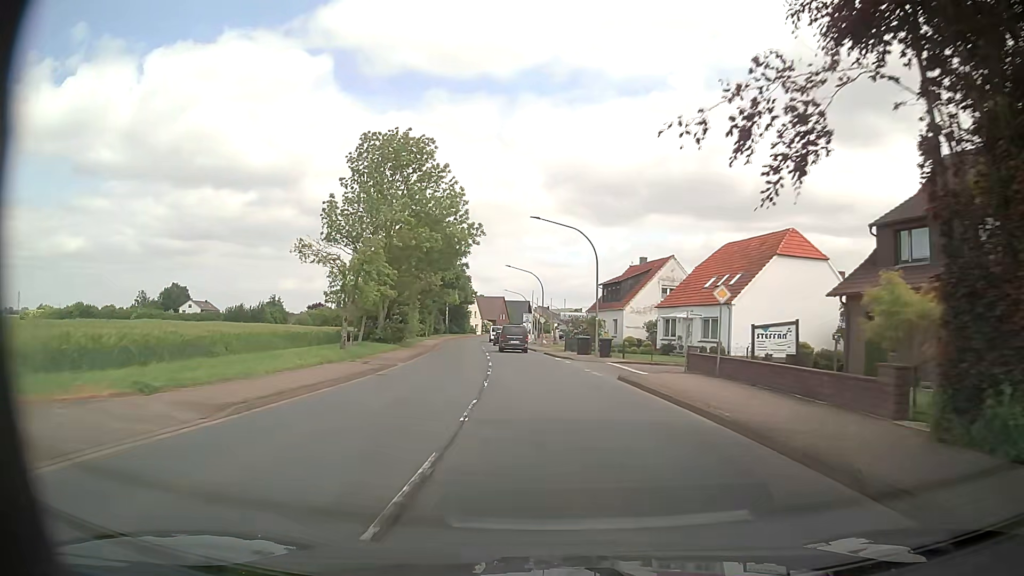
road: primary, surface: asphalt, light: Day
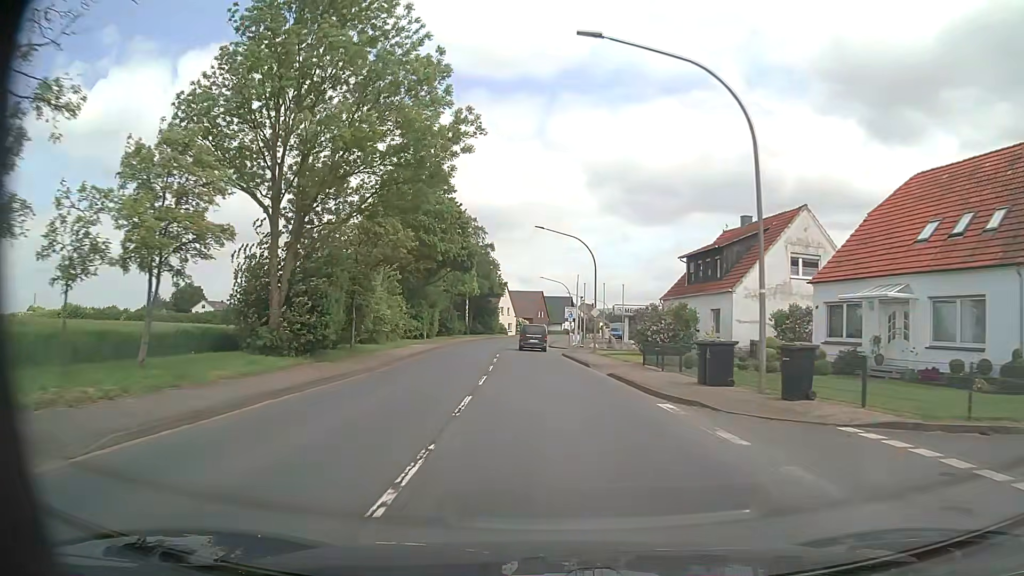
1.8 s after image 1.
(-0.6, +23.9) m; -3°
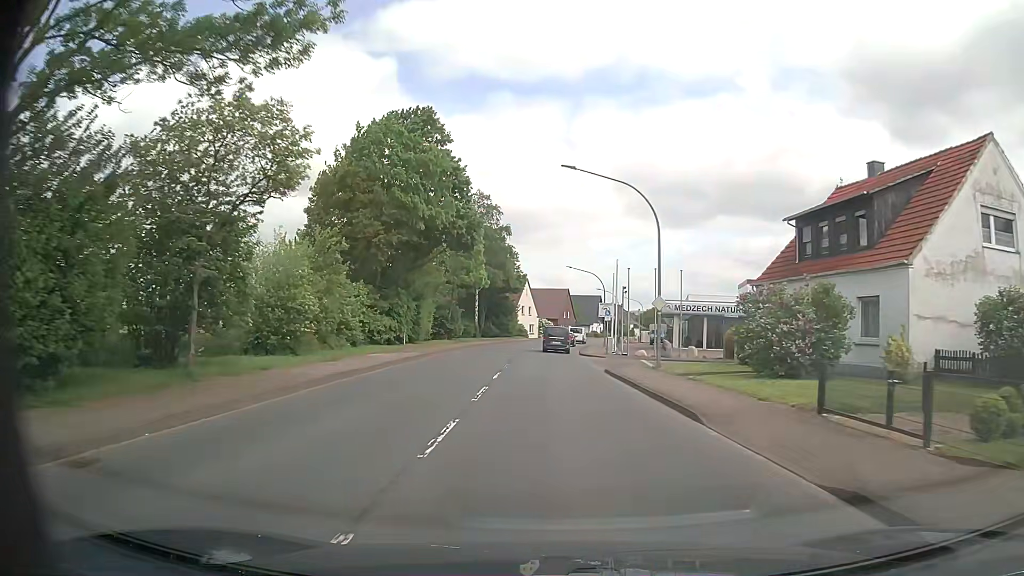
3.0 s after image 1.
(-0.3, +15.9) m; -2°
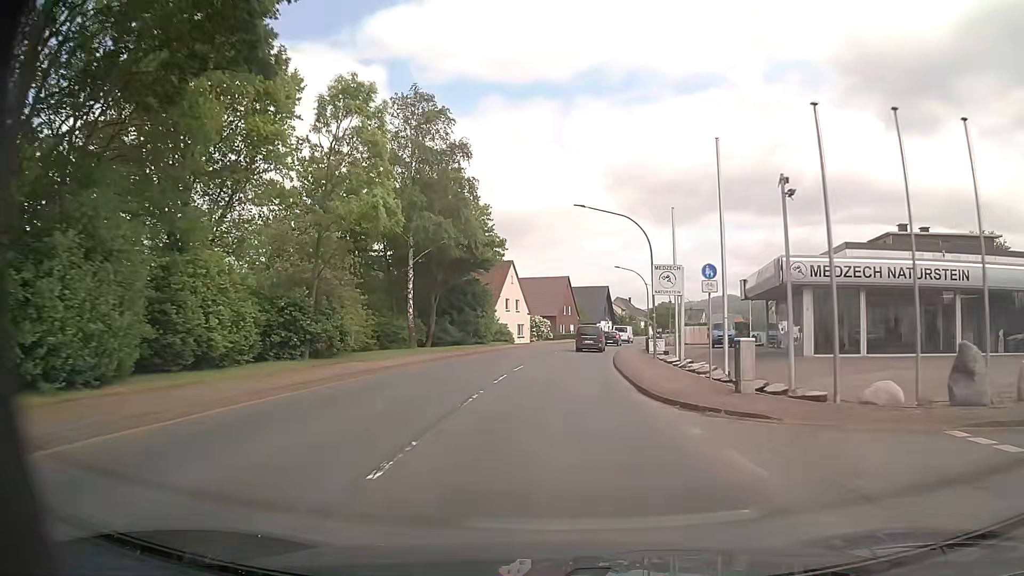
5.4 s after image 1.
(-0.1, +31.8) m; 0°
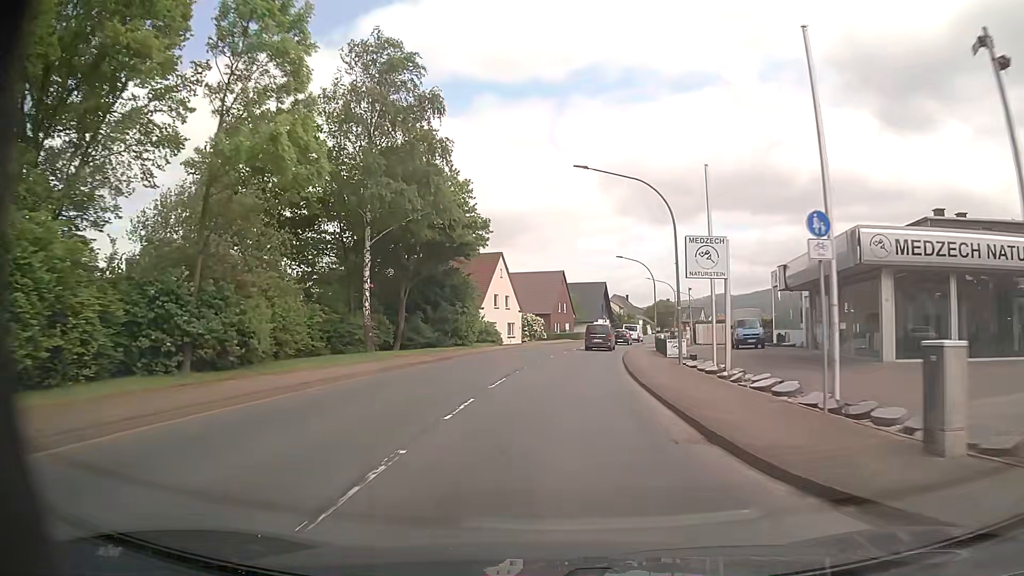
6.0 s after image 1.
(+0.1, +7.9) m; +1°
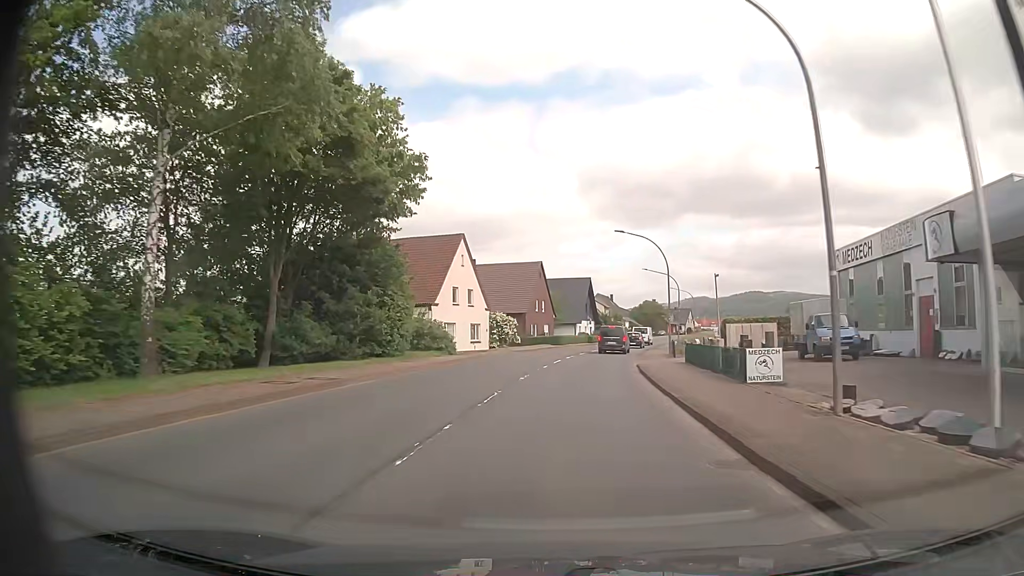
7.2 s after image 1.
(+0.3, +15.8) m; +2°
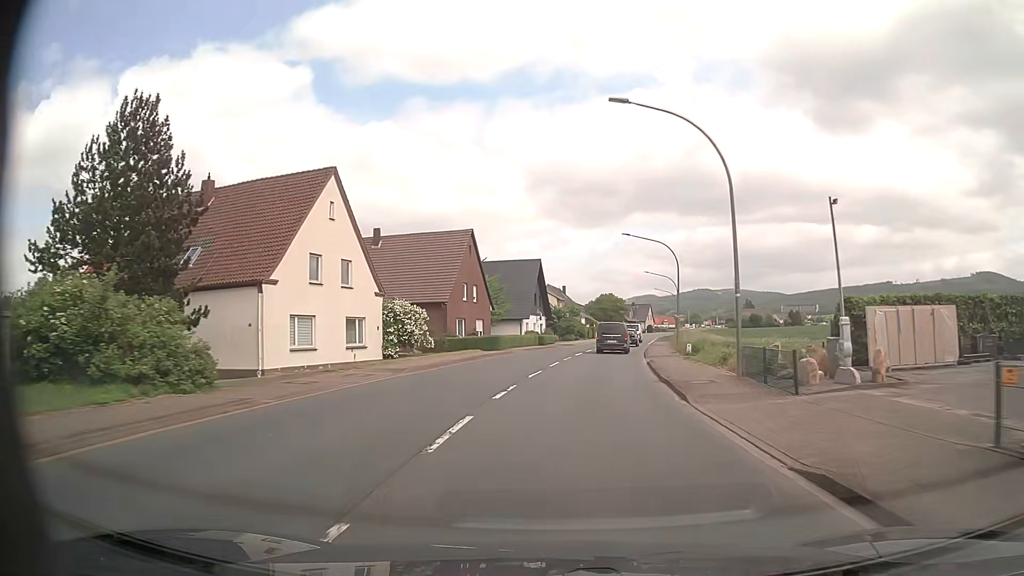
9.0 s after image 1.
(+0.9, +23.5) m; +5°
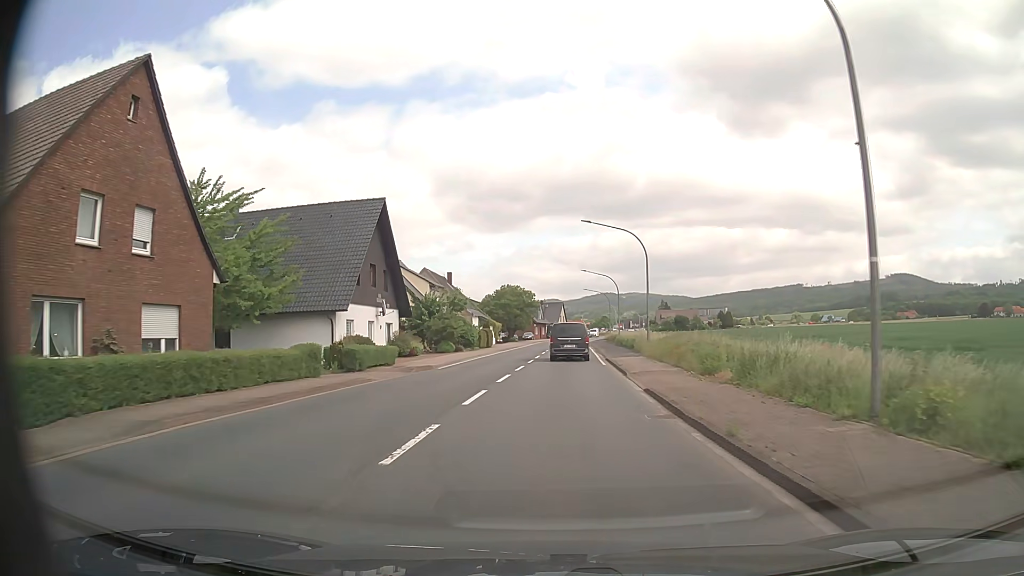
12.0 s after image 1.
(+2.7, +36.5) m; +8°
(0, +10) (0, +20) (+1, +30) (+1, +40) (+1, +50) (+2, +60) (+2, +70) (+3, +80) (+3, +90) (+4, +100) m
